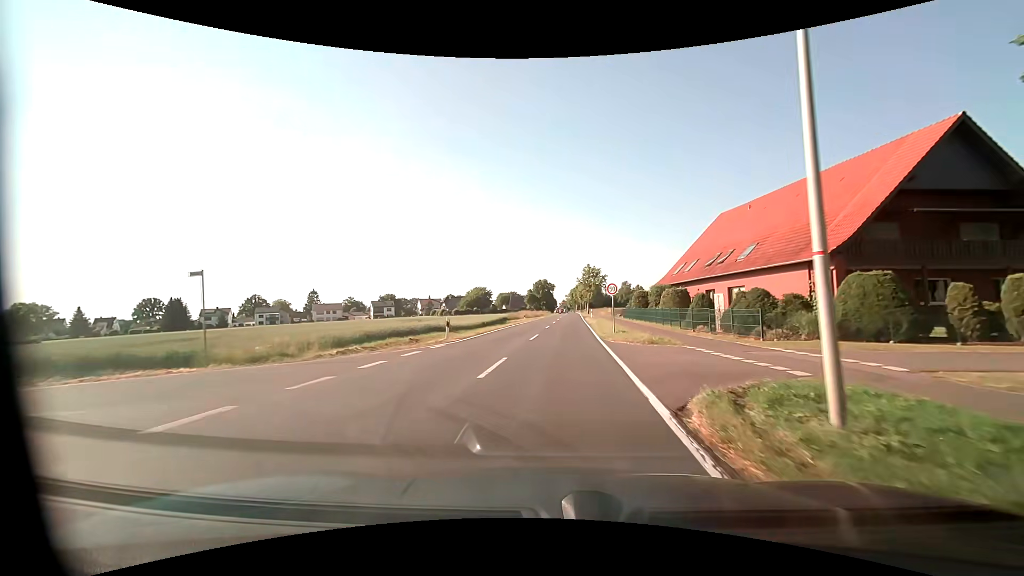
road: tertiary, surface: asphalt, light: Day
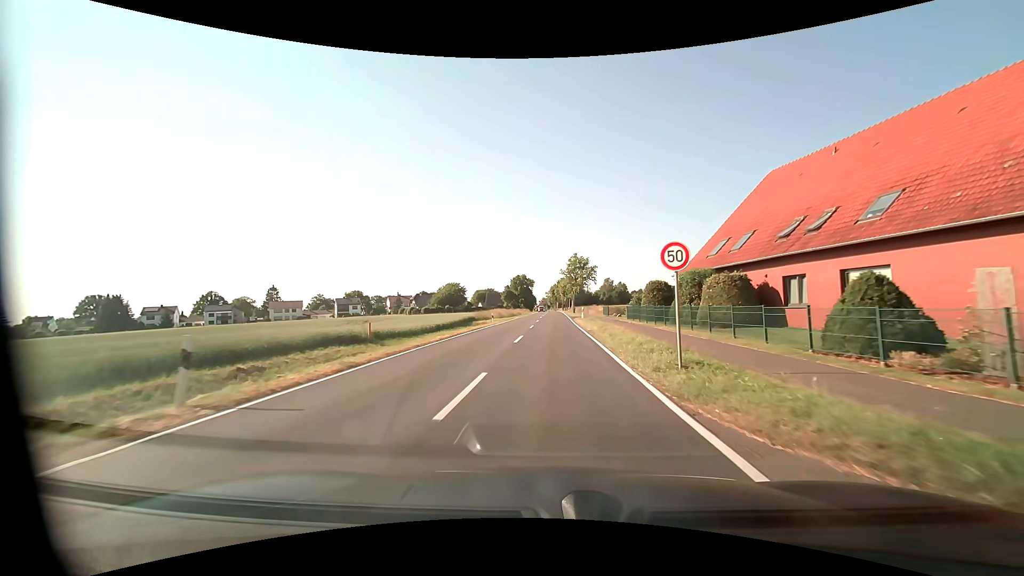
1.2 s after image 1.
(+0.3, +15.8) m; +2°
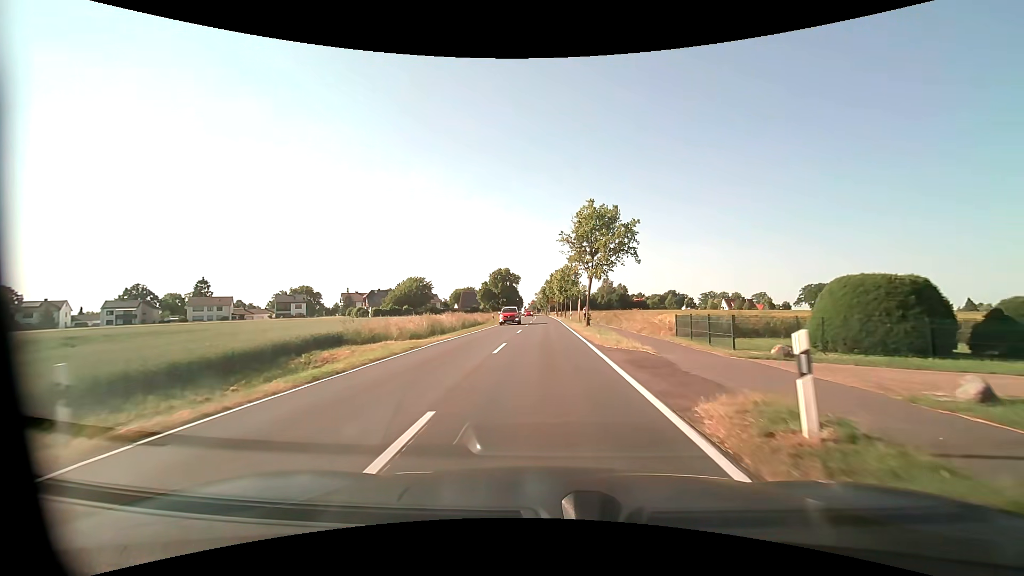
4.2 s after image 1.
(+0.6, +39.6) m; +1°
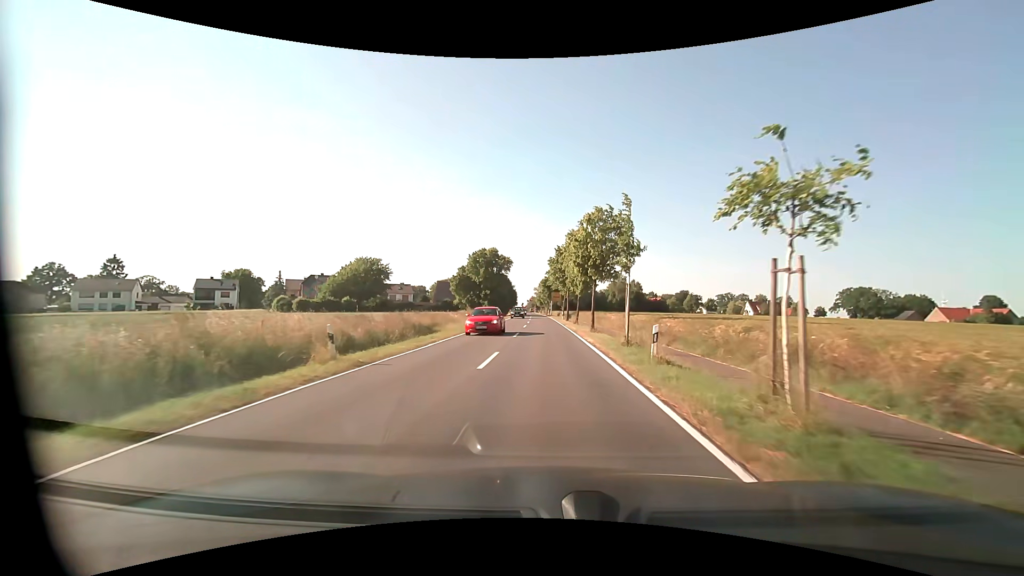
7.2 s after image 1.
(-0.2, +39.6) m; 0°
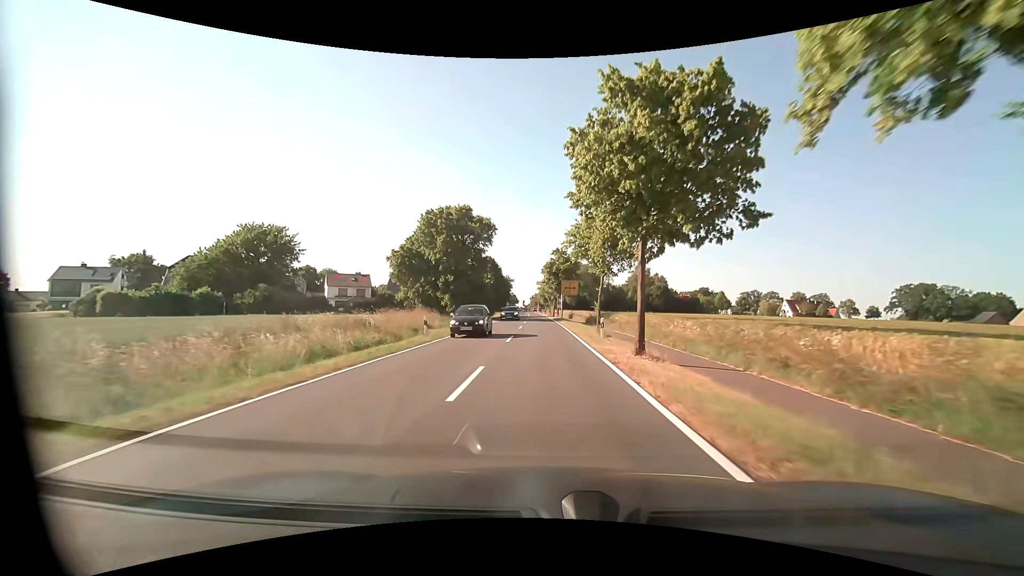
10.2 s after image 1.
(+0.1, +39.8) m; 0°
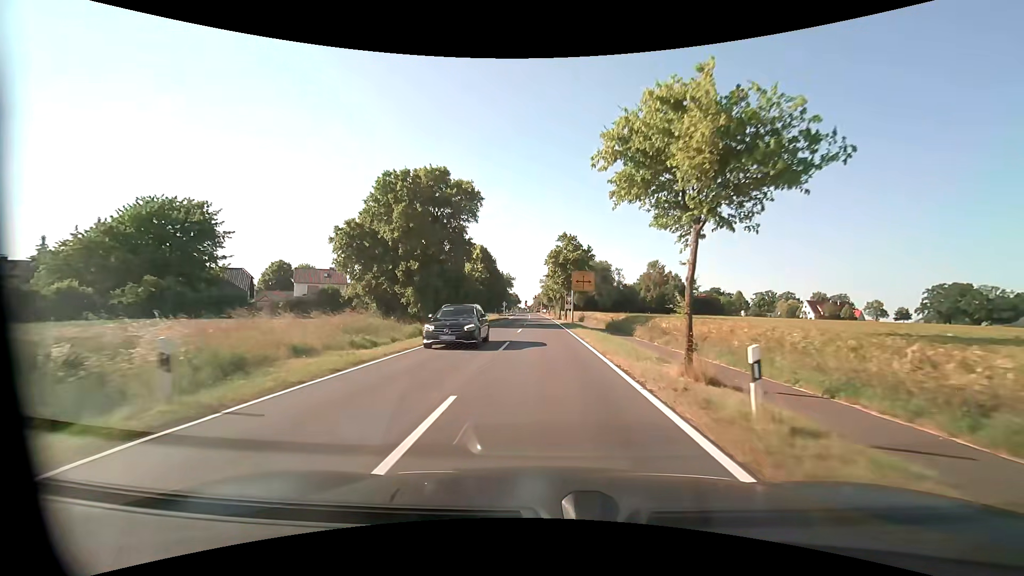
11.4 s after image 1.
(-0.1, +15.9) m; -1°
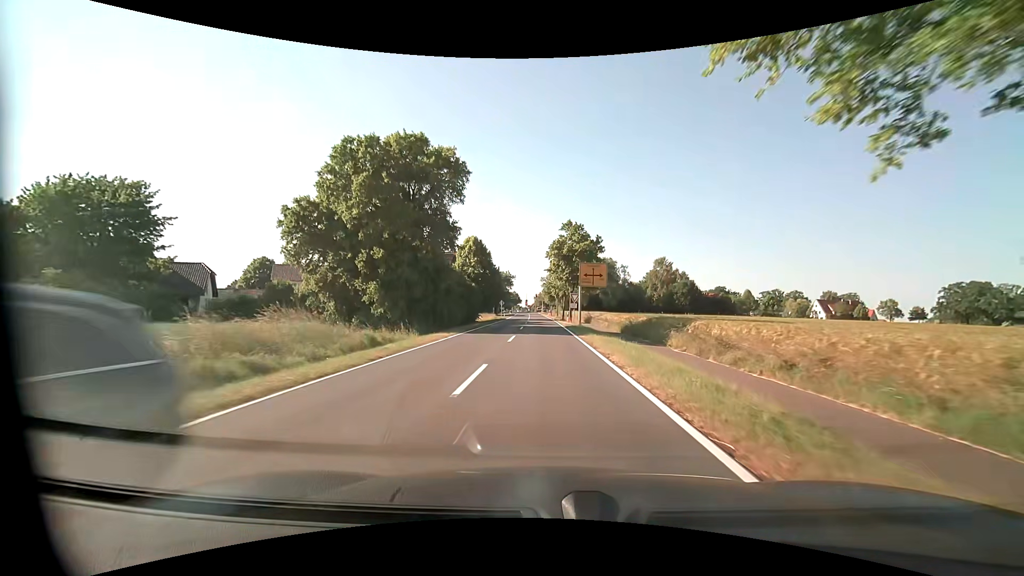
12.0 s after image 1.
(0.0, +8.0) m; 0°
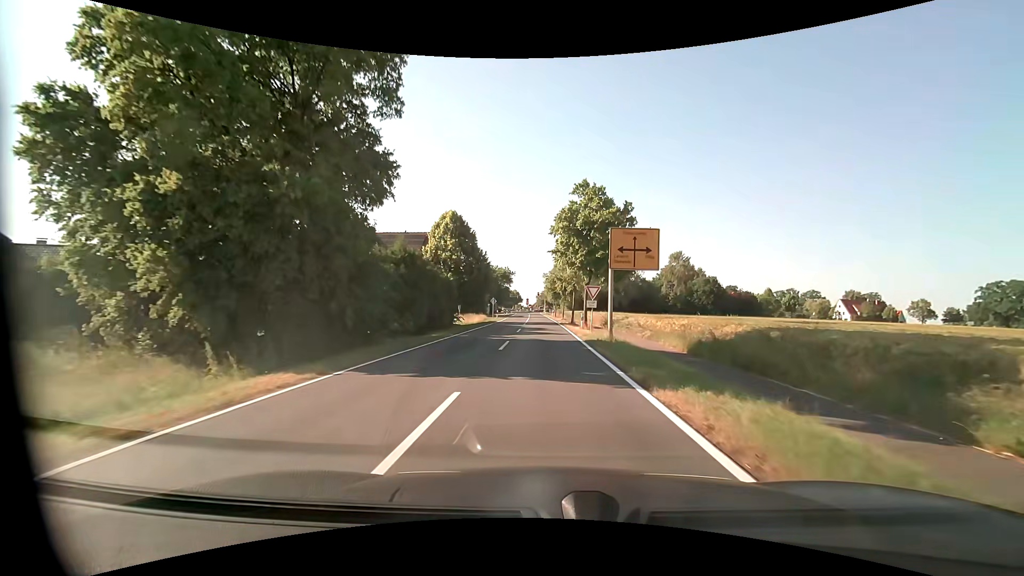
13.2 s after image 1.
(0.0, +15.9) m; 0°
(0, +10) (0, +20) (0, +30) (0, +40) (-1, +50) (-1, +60) (-1, +70) (-1, +80) (-2, +90) (-2, +100) m
